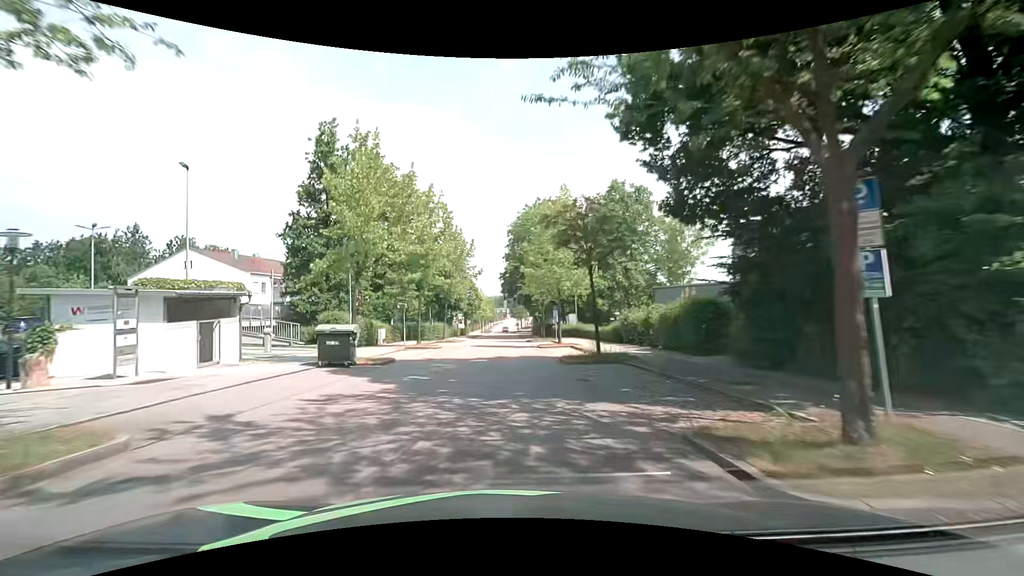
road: residential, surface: asphalt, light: Day
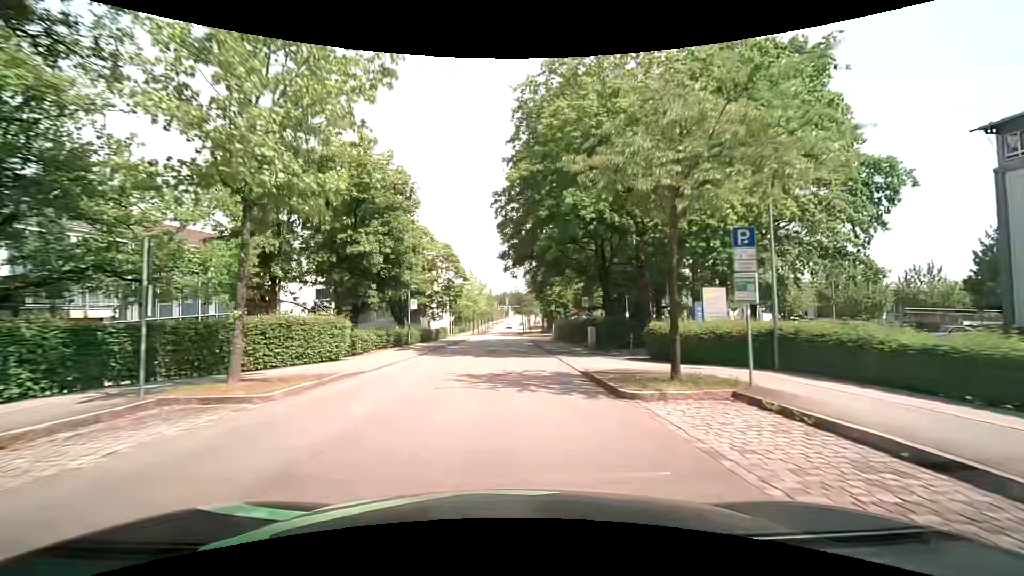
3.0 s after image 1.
(+0.3, +36.8) m; +1°
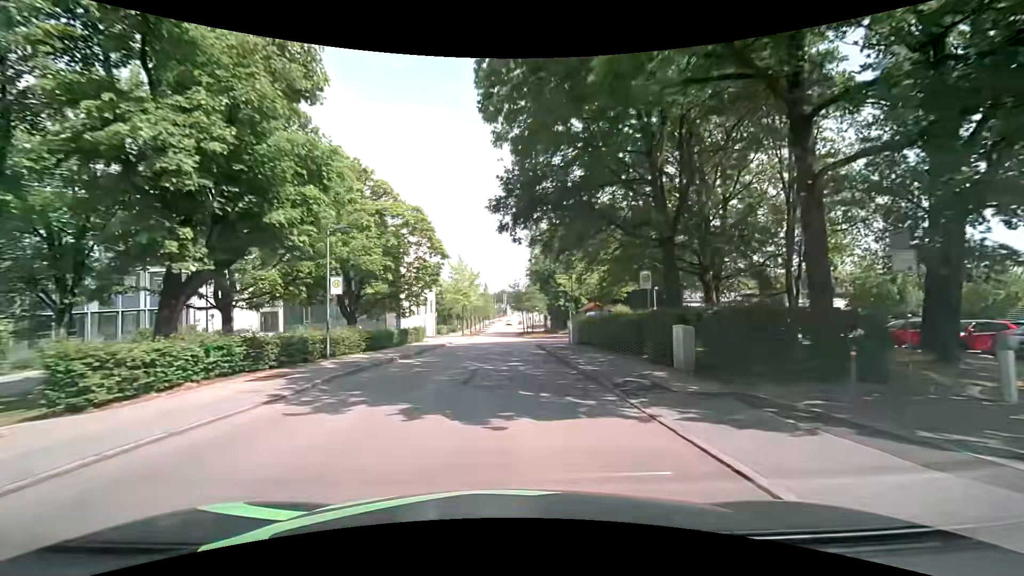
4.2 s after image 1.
(0.0, +15.3) m; 0°
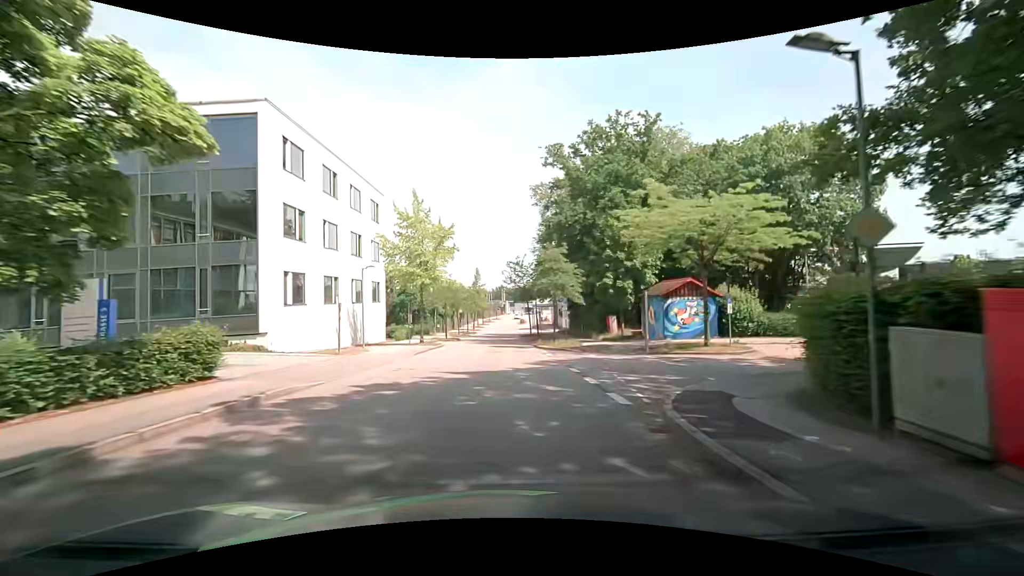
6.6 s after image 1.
(+0.2, +30.5) m; 0°
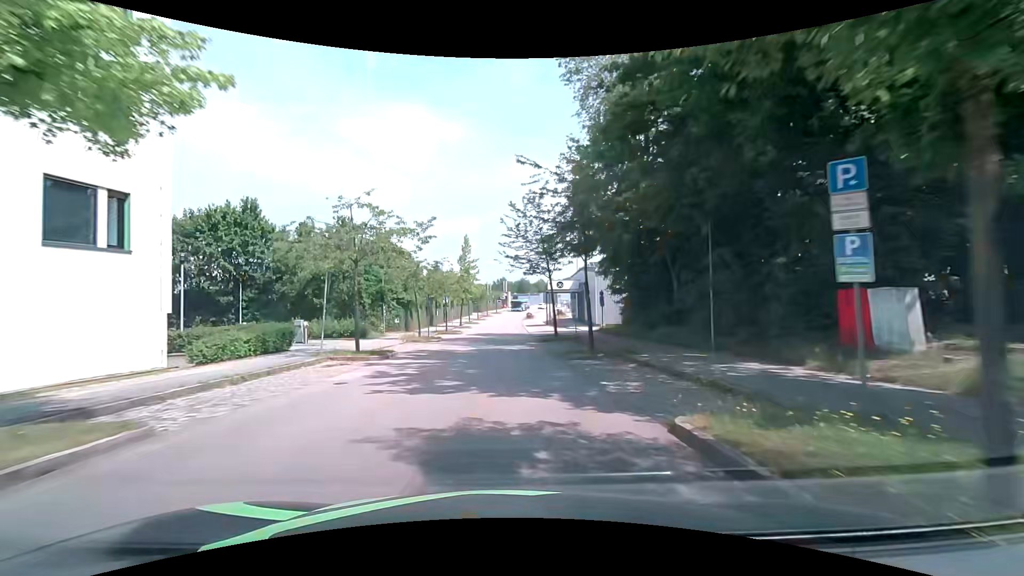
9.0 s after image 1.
(0.0, +29.8) m; 0°
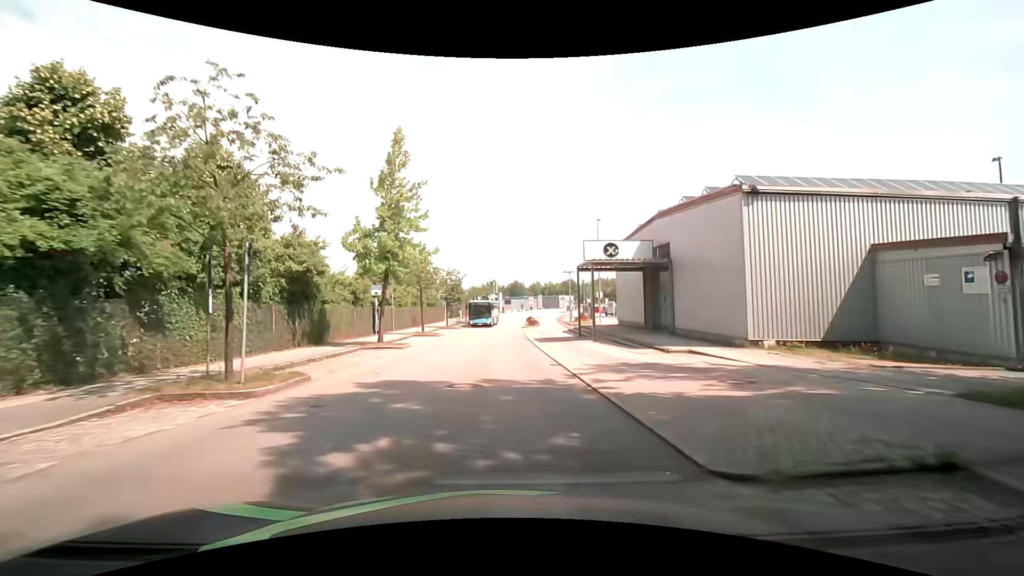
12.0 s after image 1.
(+0.2, +36.1) m; +1°
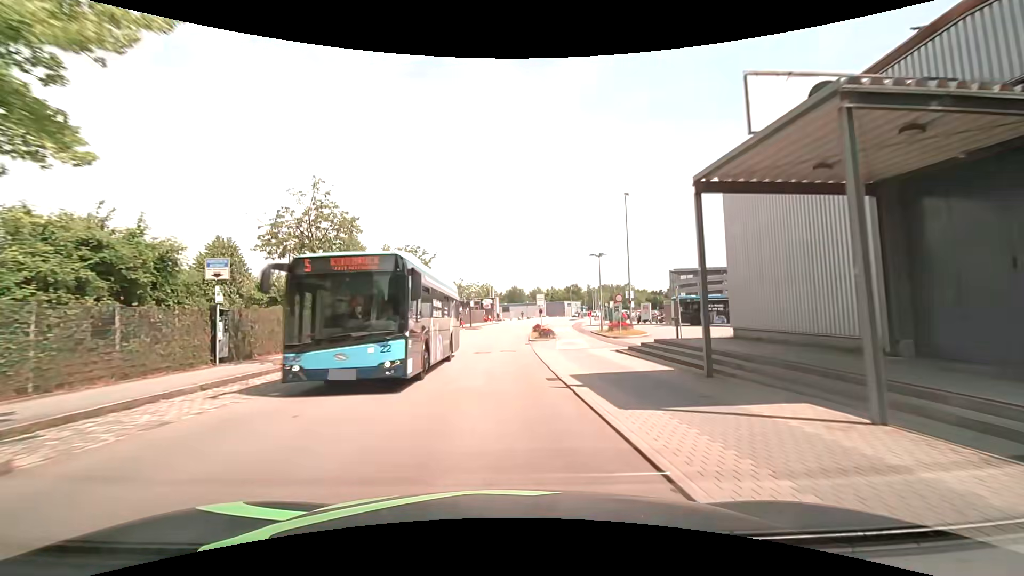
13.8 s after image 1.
(-0.1, +21.0) m; 0°
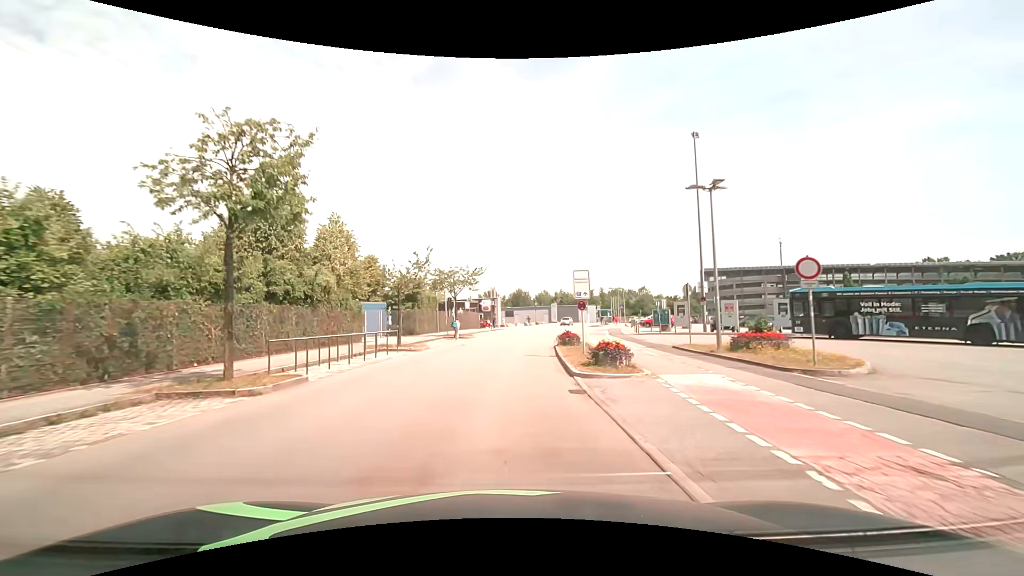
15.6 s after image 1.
(-0.1, +21.0) m; 0°
(0, +10) (0, +20) (+1, +30) (+2, +40) (+3, +50) (+5, +60) (+7, +69) (+10, +79) (+14, +88) (+18, +98) m
